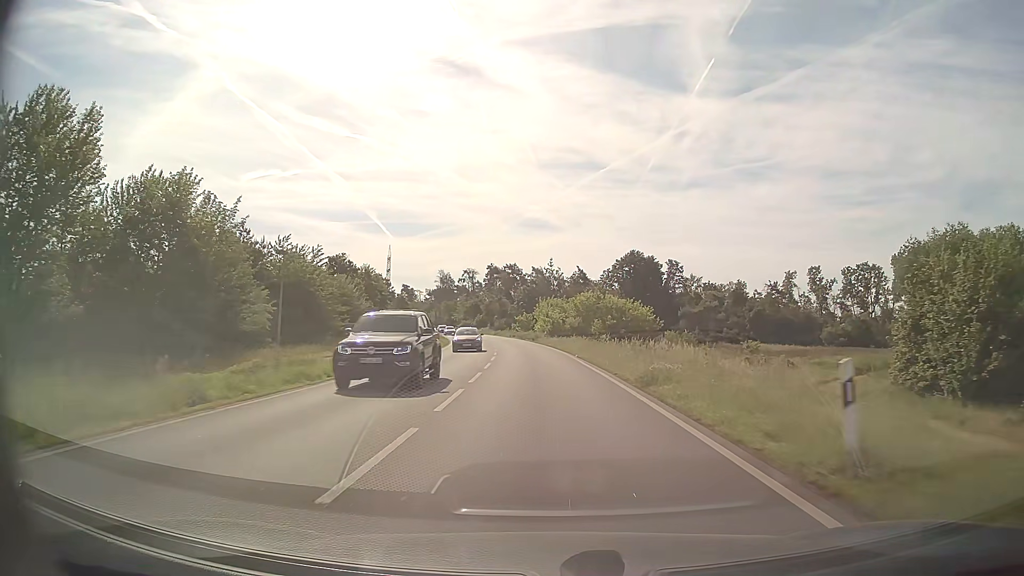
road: primary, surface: asphalt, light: Day
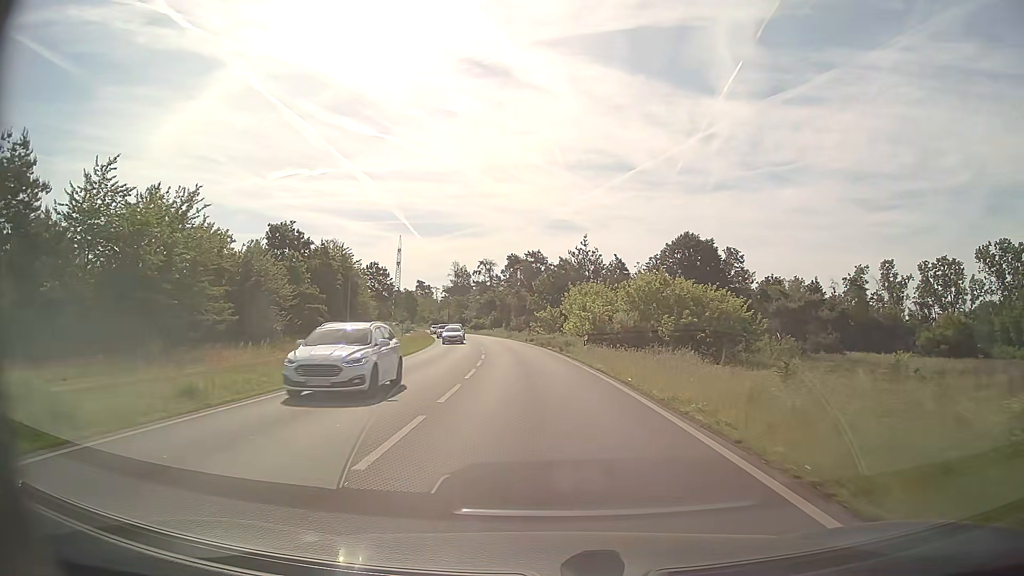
(-0.5, +29.2) m; -2°
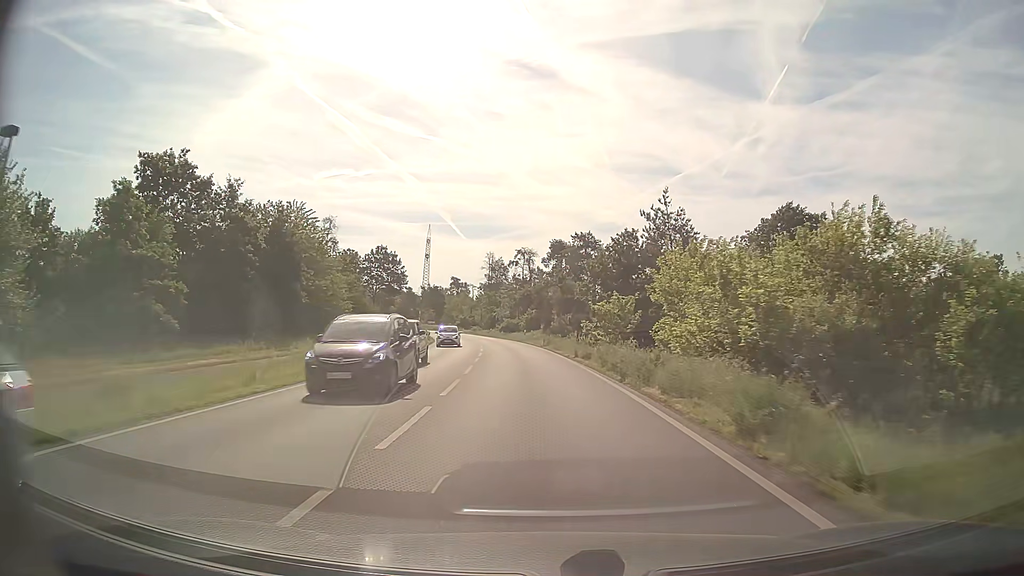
(-0.9, +29.4) m; -4°
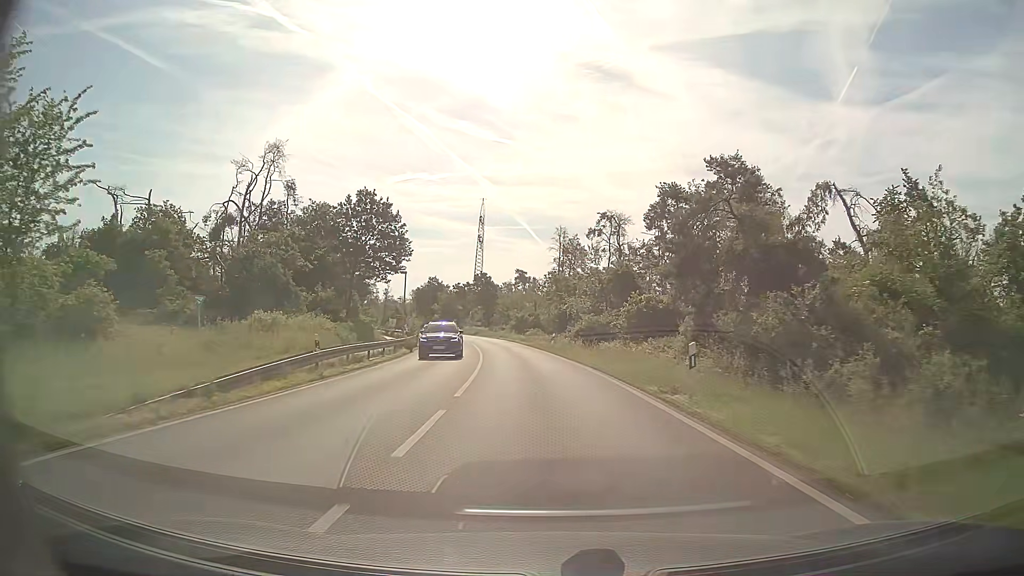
(-3.0, +49.1) m; -6°
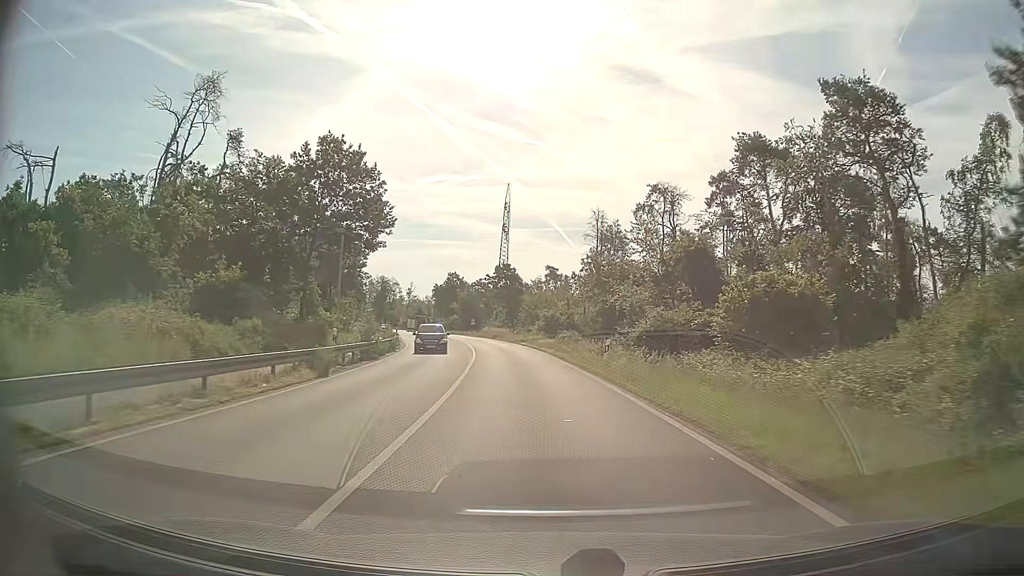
(-0.5, +19.7) m; -3°
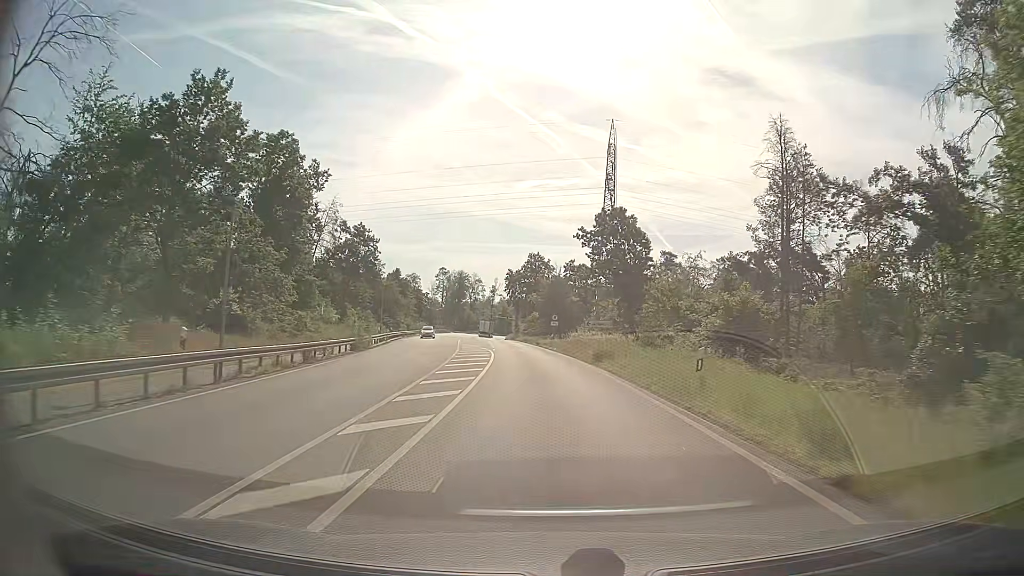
(-3.7, +49.2) m; -8°
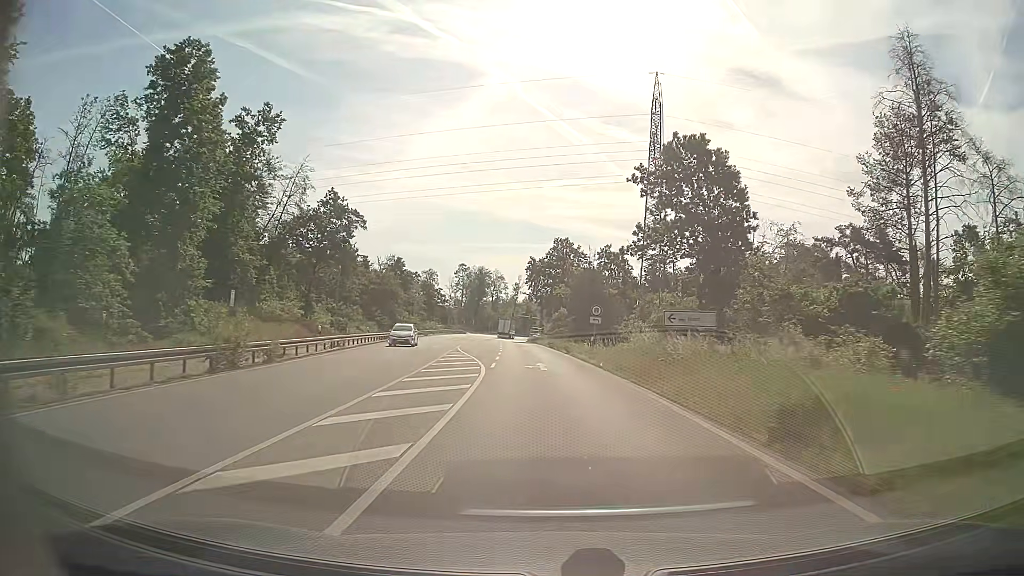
(-0.4, +19.7) m; -2°
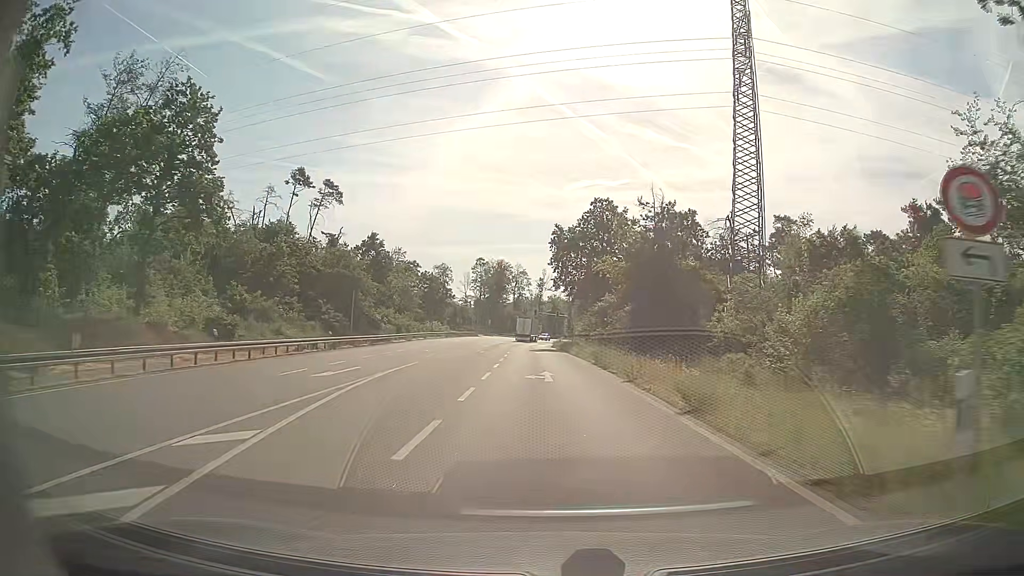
(-0.5, +29.4) m; -2°
(0, +10) (0, +20) (0, +30) (0, +40) (-1, +50) (-1, +60) (-1, +70) (-1, +80) (-1, +90) (0, +100) m
